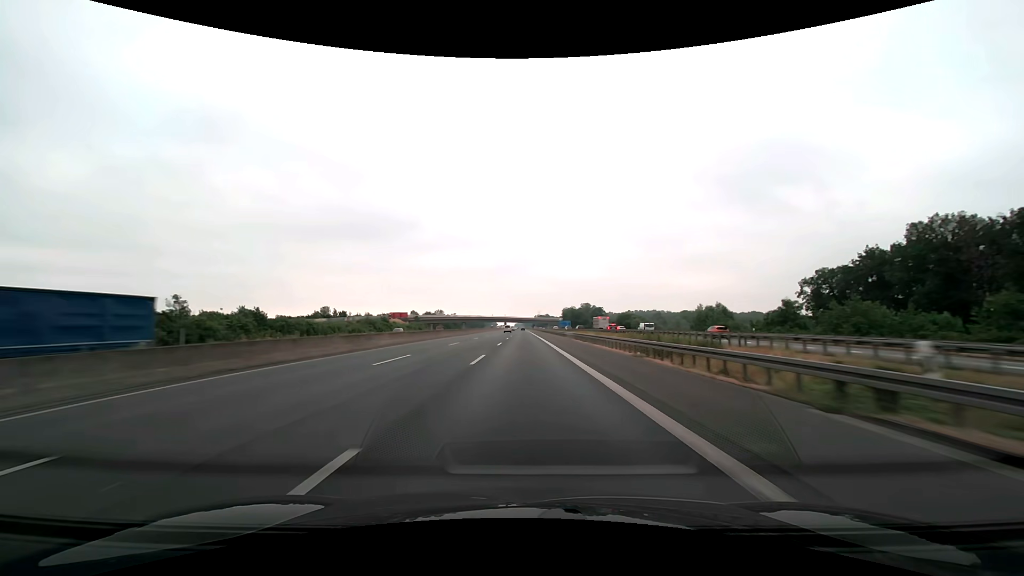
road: motorway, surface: asphalt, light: Day
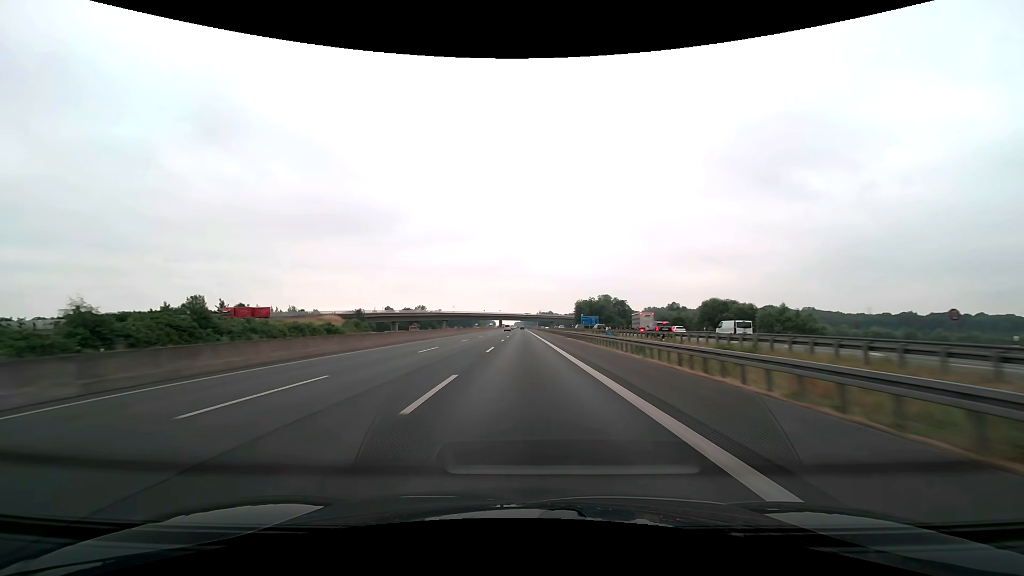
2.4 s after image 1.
(-0.2, +82.5) m; 0°
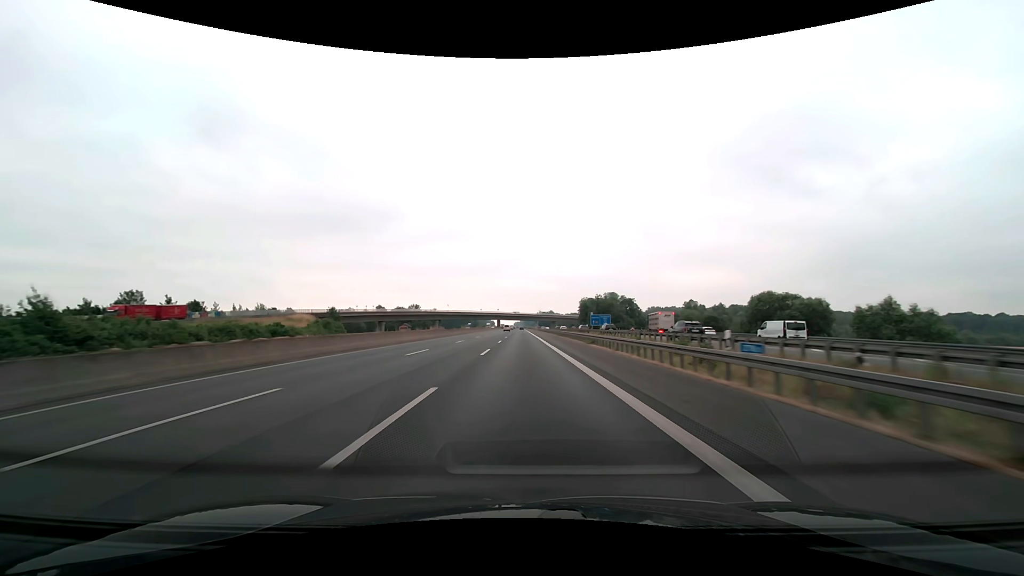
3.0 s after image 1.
(0.0, +20.6) m; 0°
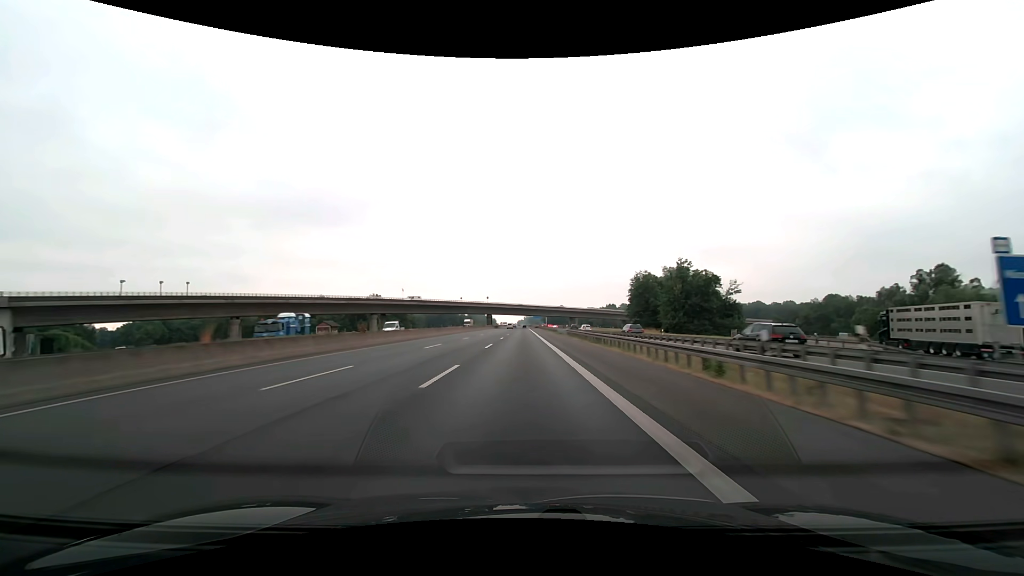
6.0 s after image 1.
(-0.2, +103.0) m; 0°
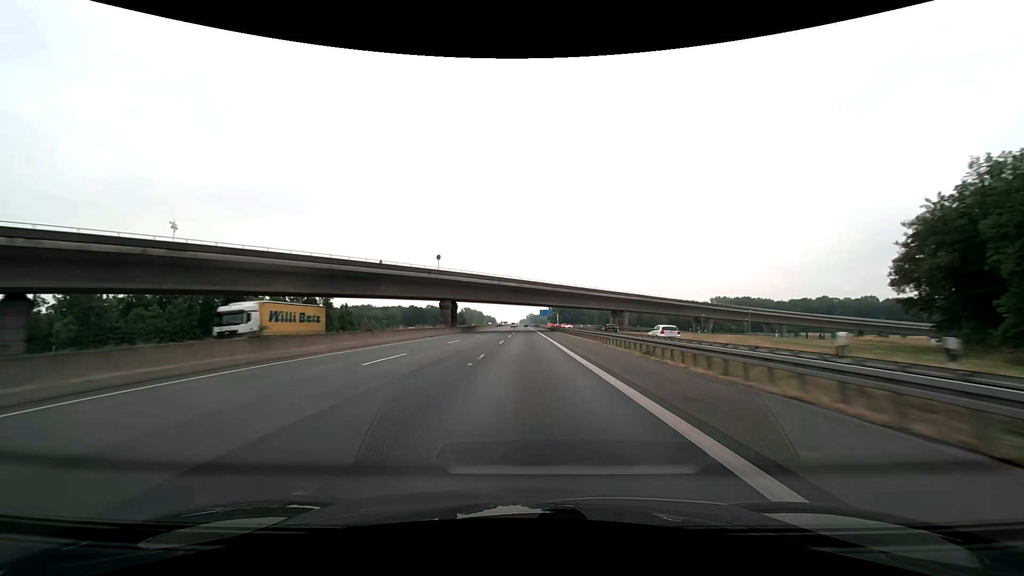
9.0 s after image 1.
(-0.4, +103.0) m; 0°
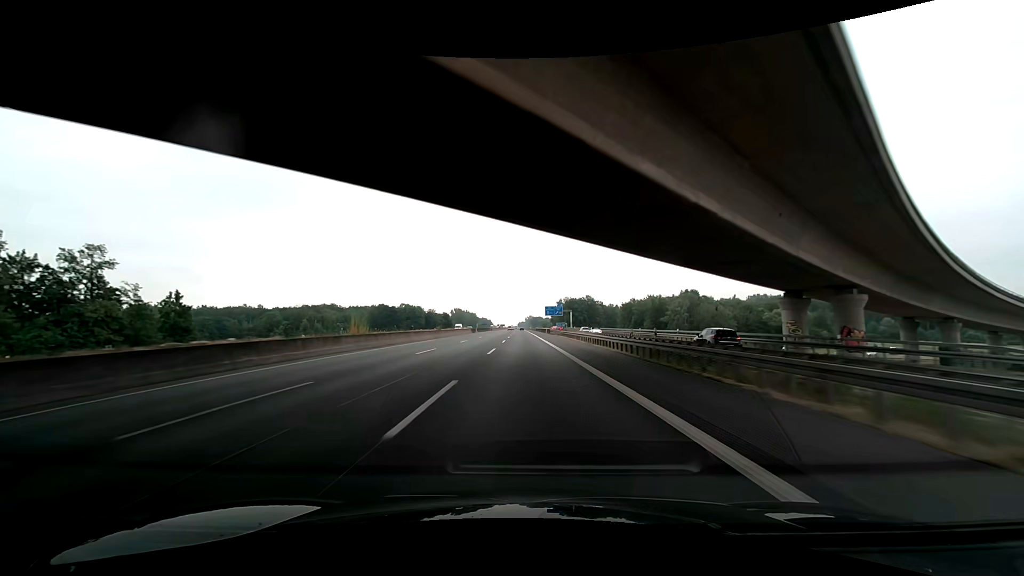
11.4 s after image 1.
(+0.3, +82.4) m; +1°
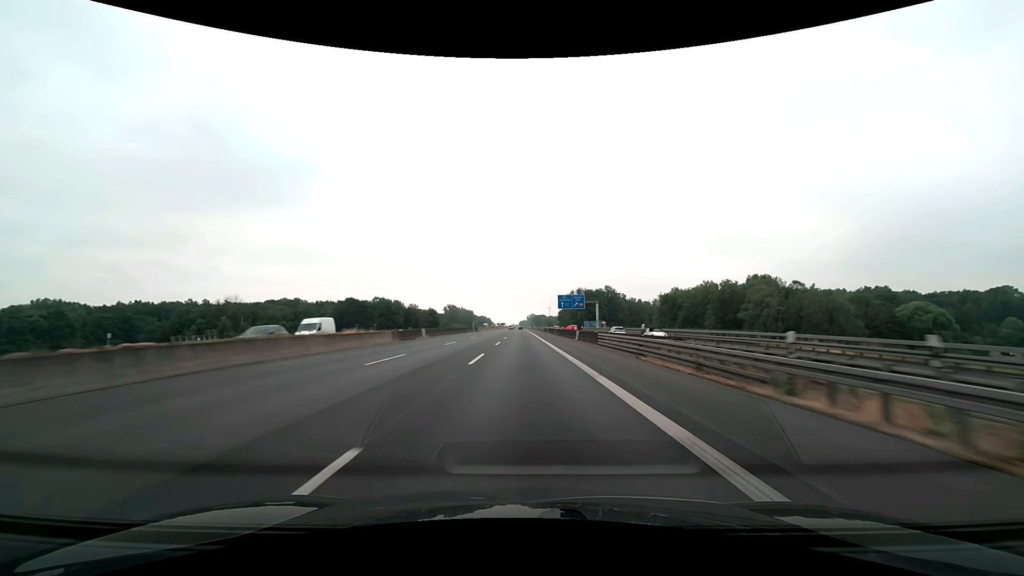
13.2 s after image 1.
(-0.5, +61.8) m; 0°
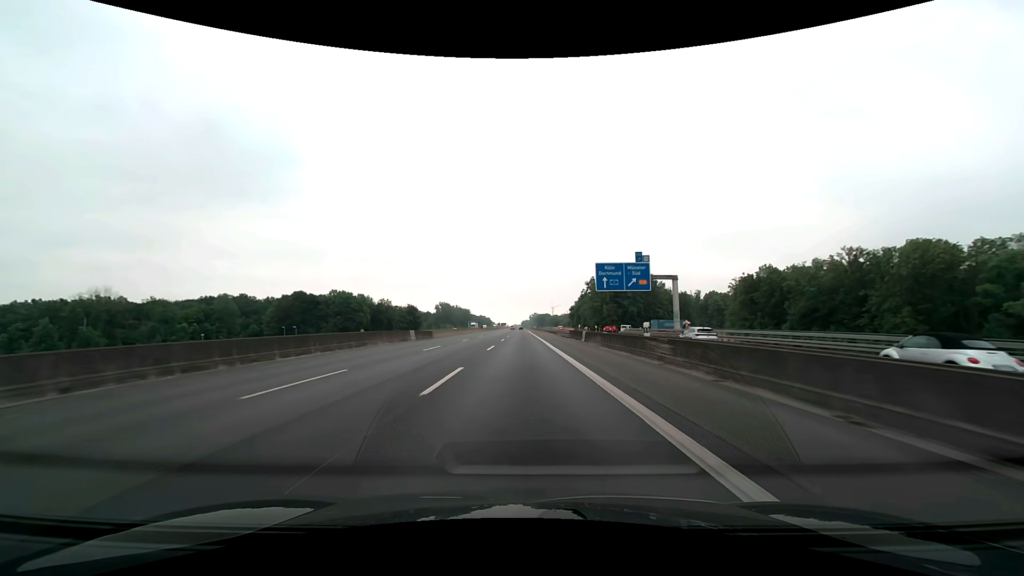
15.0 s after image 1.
(-0.2, +61.8) m; 0°
(0, +10) (0, +20) (0, +30) (0, +40) (0, +50) (0, +60) (0, +70) (0, +80) (0, +90) (0, +100) m
